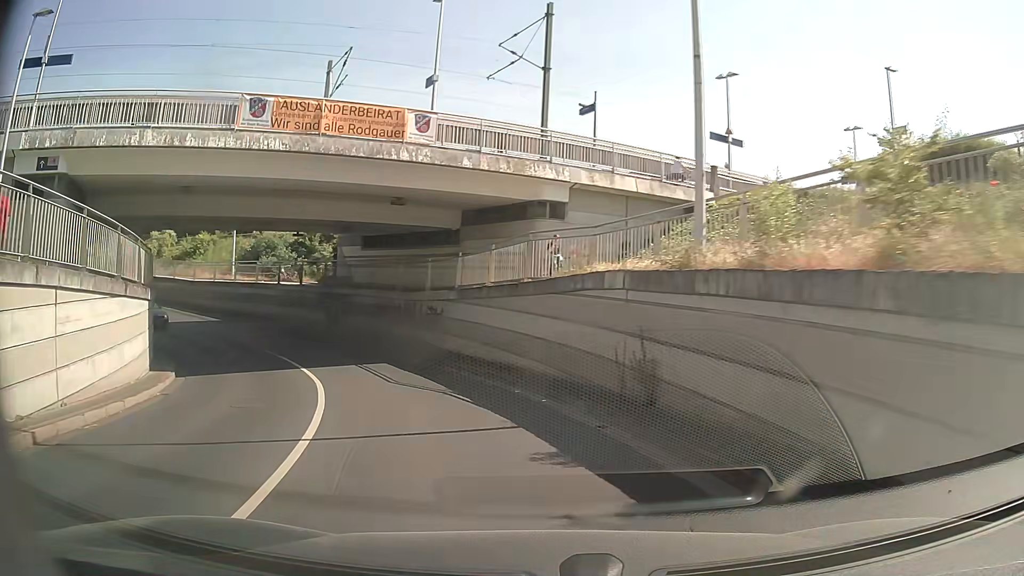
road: tertiary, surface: asphalt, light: Day
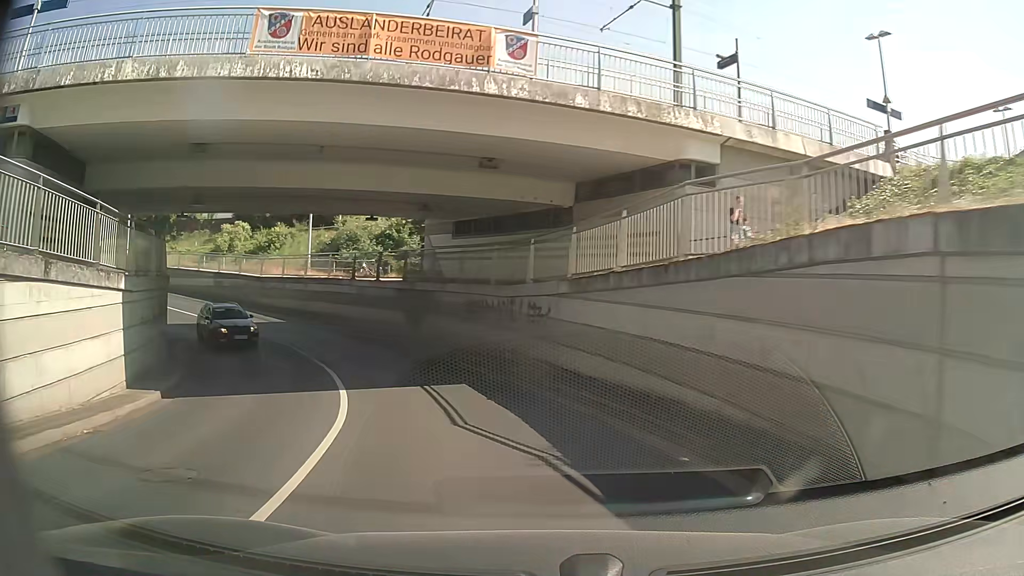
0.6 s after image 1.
(-0.5, +6.2) m; -10°
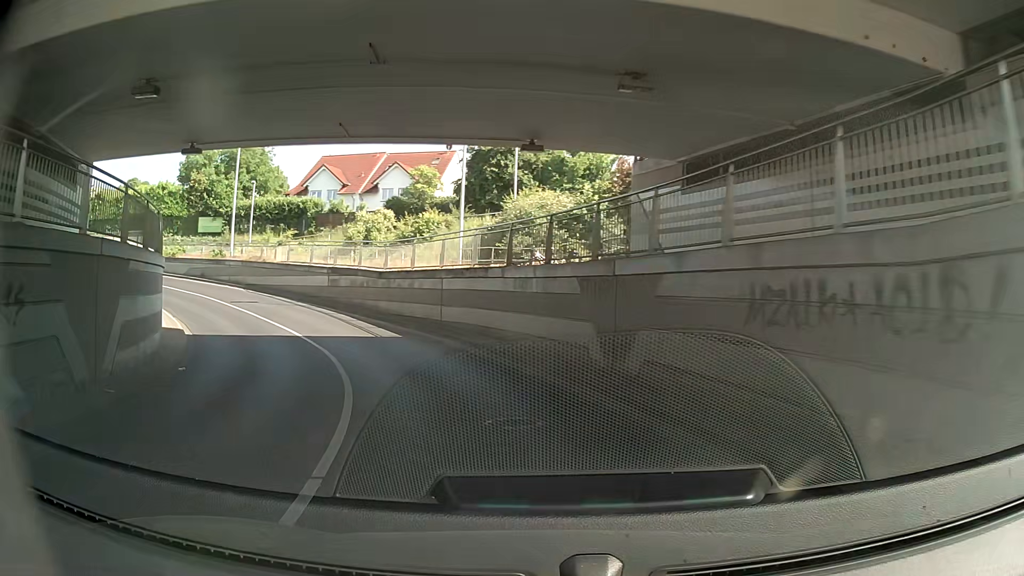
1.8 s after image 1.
(-1.9, +12.7) m; -18°
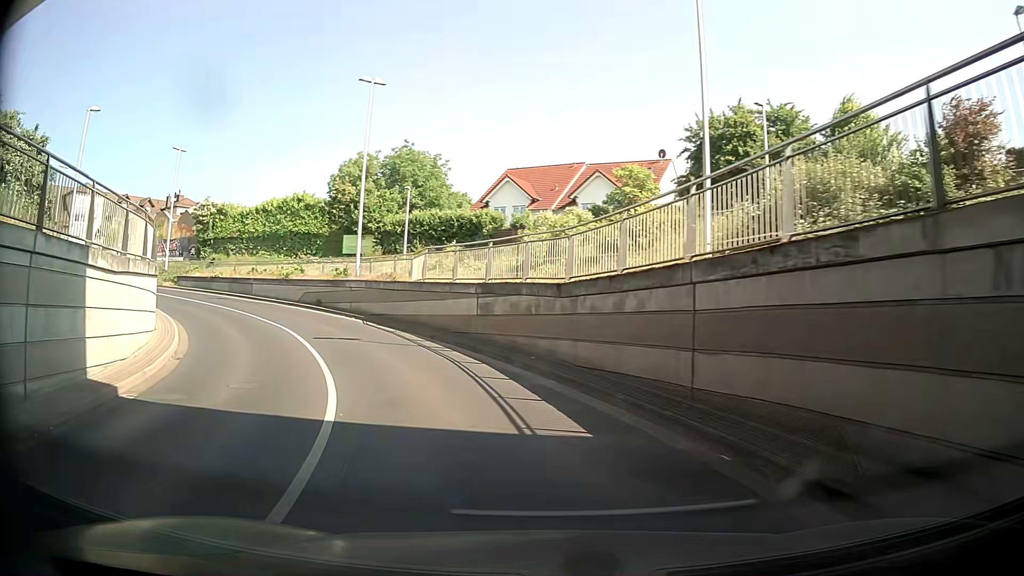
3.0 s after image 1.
(-1.3, +13.2) m; -14°
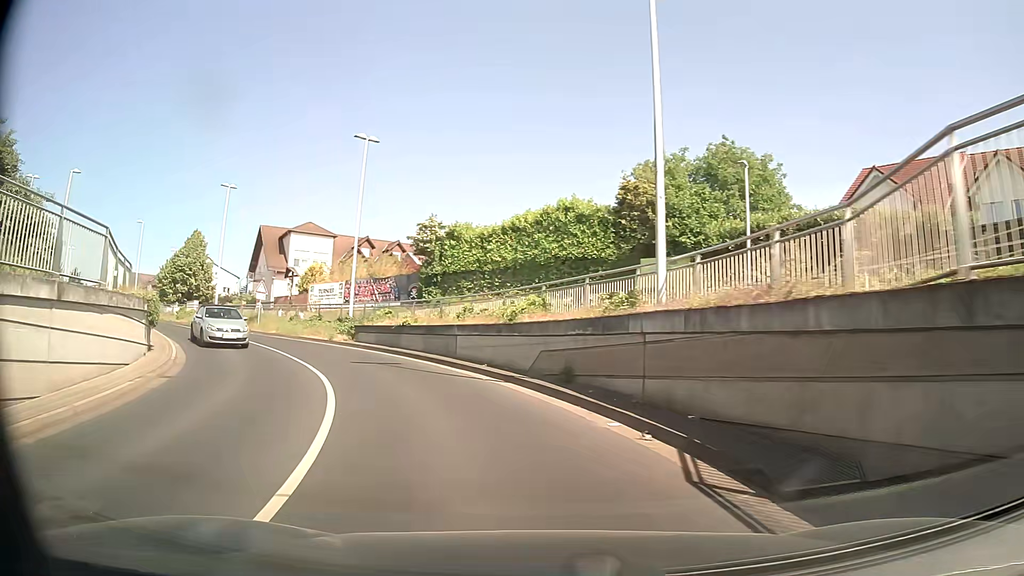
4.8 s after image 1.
(-4.7, +18.3) m; -29°
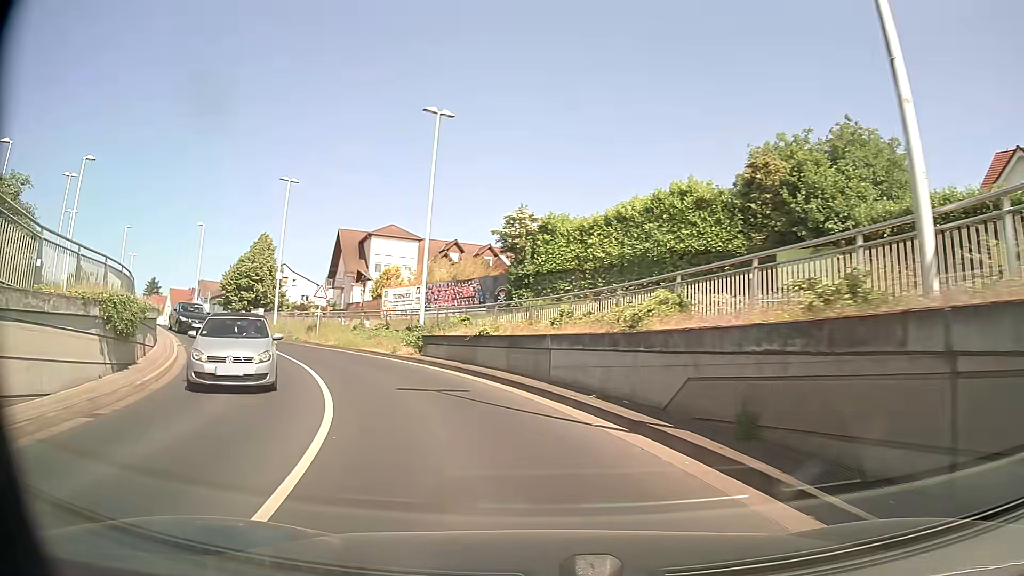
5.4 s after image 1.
(-0.4, +5.9) m; -8°
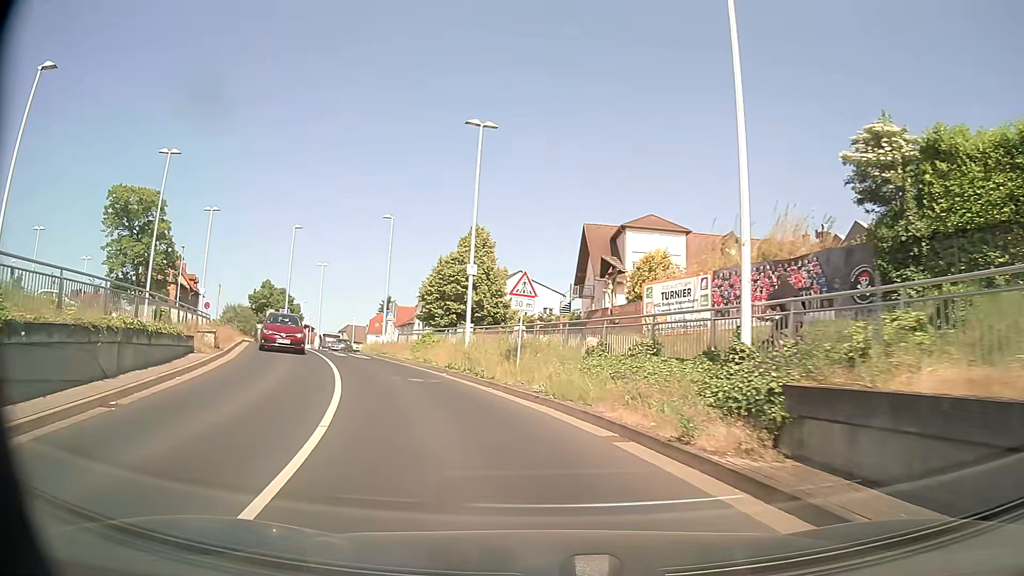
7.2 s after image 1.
(-3.2, +15.8) m; -23°
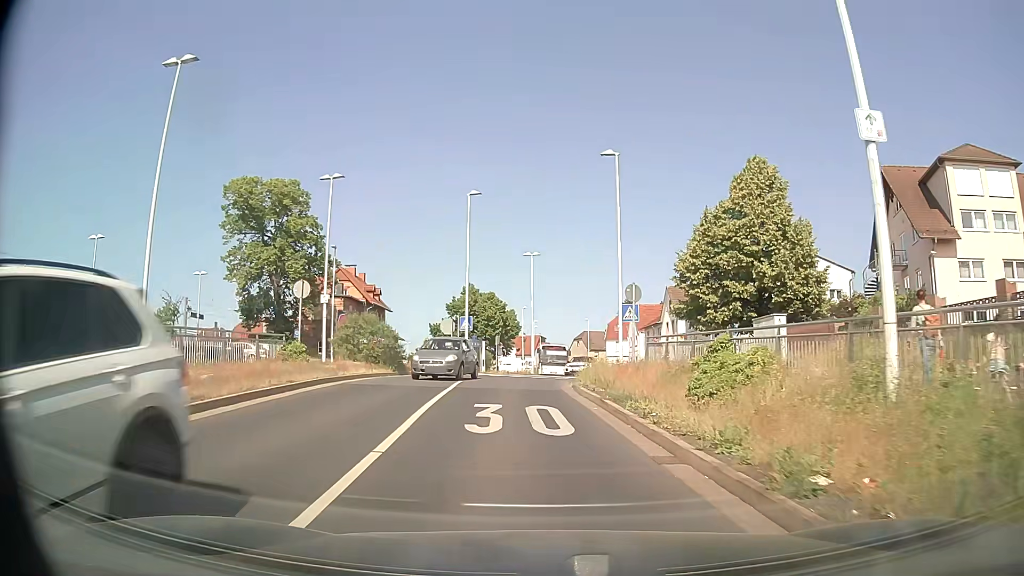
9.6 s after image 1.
(-3.5, +18.6) m; -20°
(0, +10) (-1, +20) (0, +30) (+3, +39) (+6, +49) (+8, +59) (+7, +69) (+6, +79) (+6, +89) (+5, +99) m
